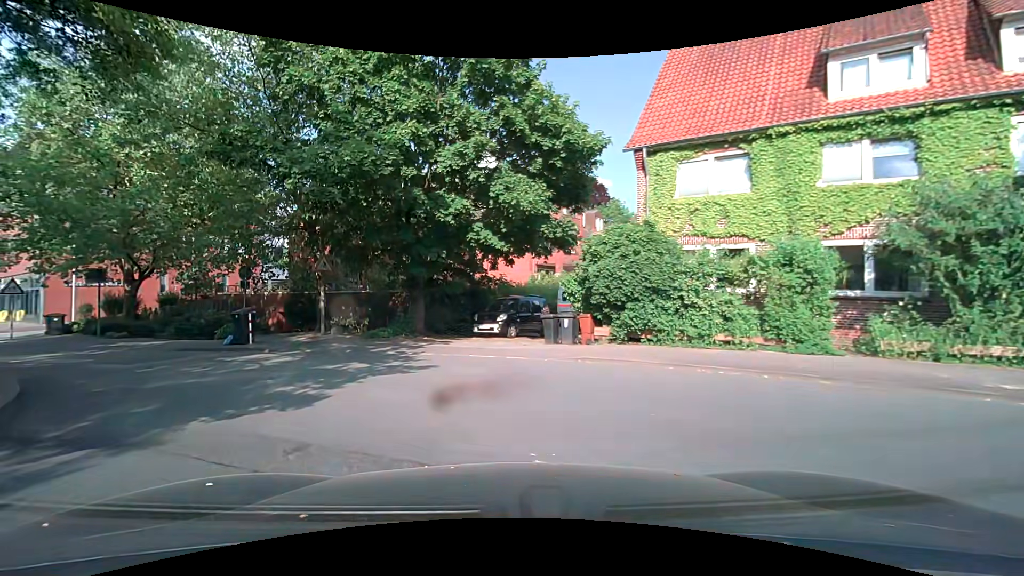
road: residential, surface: asphalt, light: Day
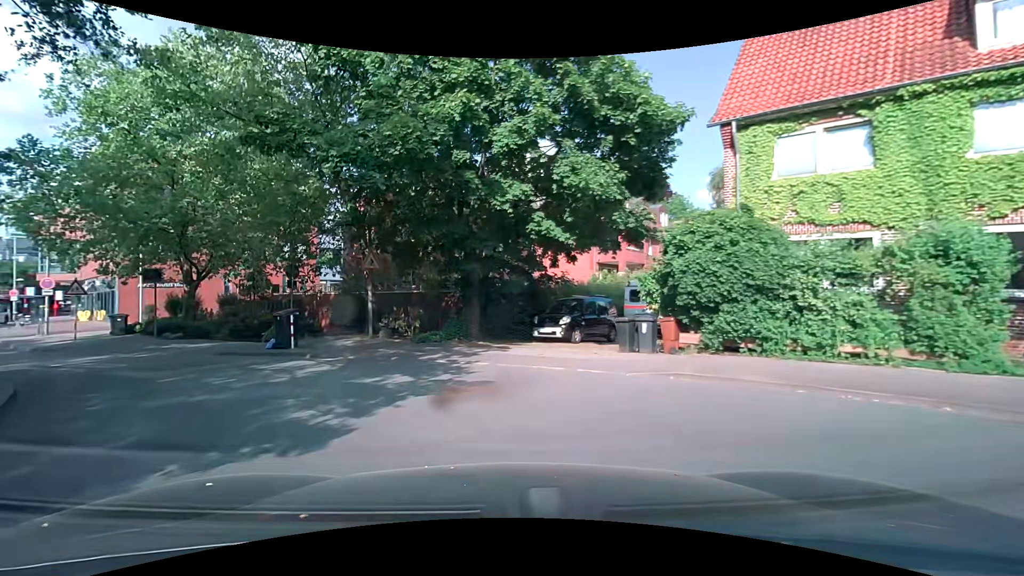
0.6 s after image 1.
(-0.1, +2.1) m; -5°
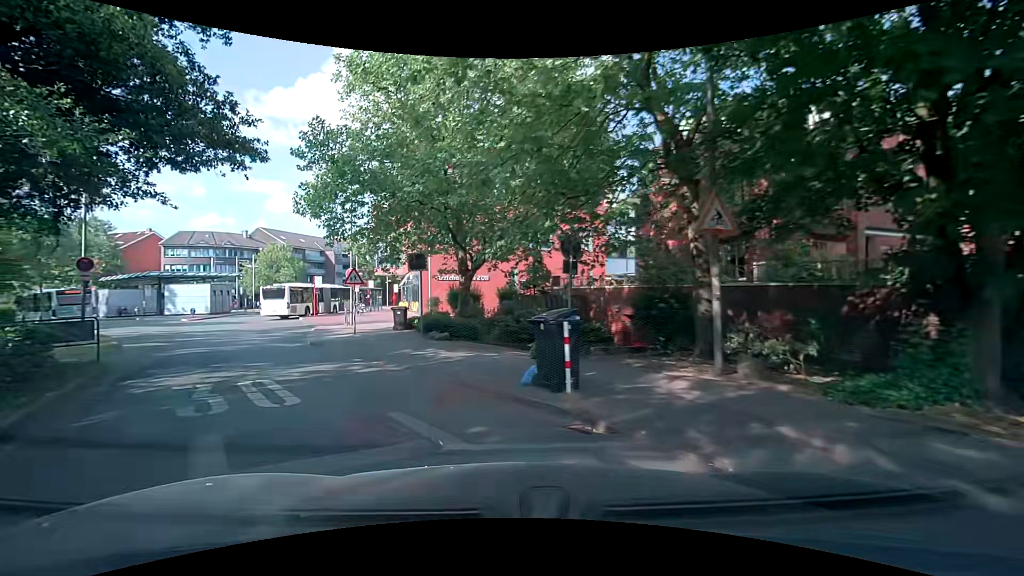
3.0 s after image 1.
(-2.5, +8.7) m; -31°
